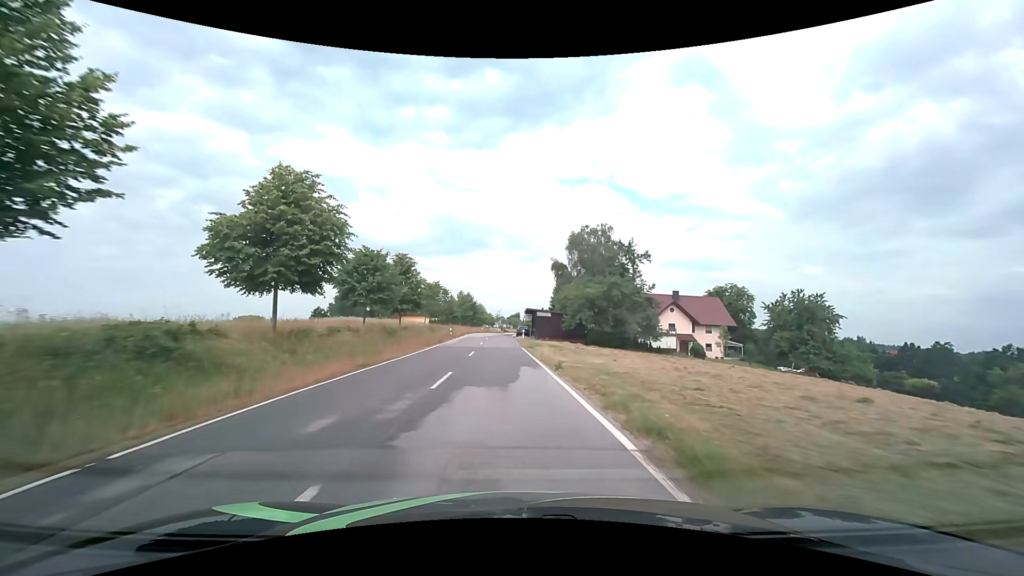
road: tertiary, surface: asphalt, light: Day
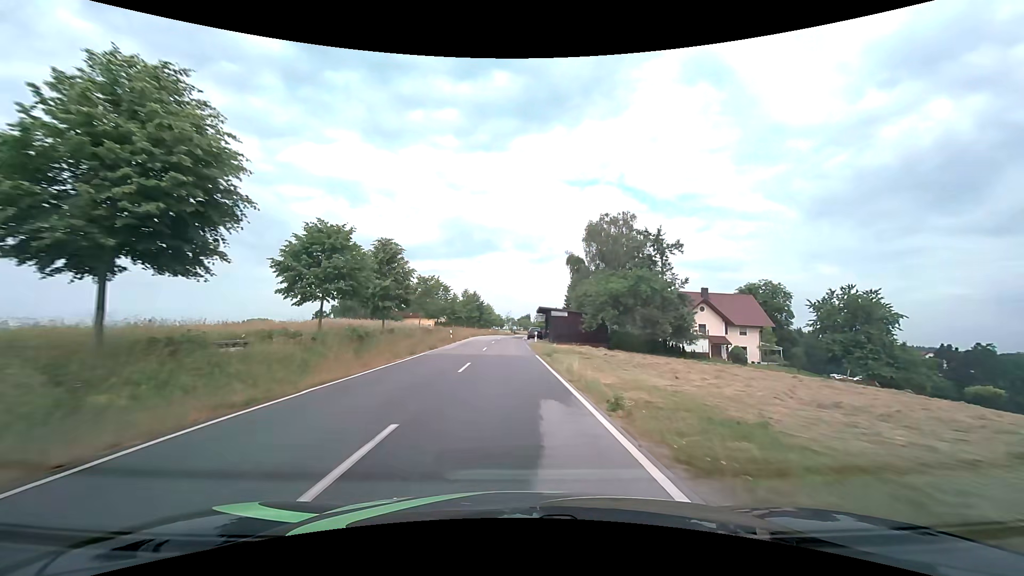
(-0.1, +8.0) m; -1°
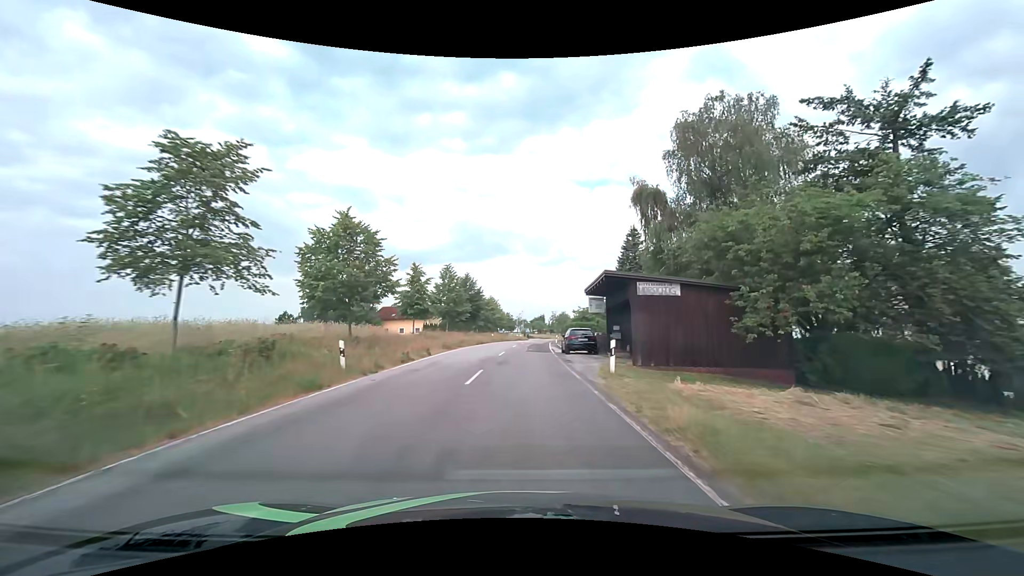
(-0.7, +32.0) m; -1°
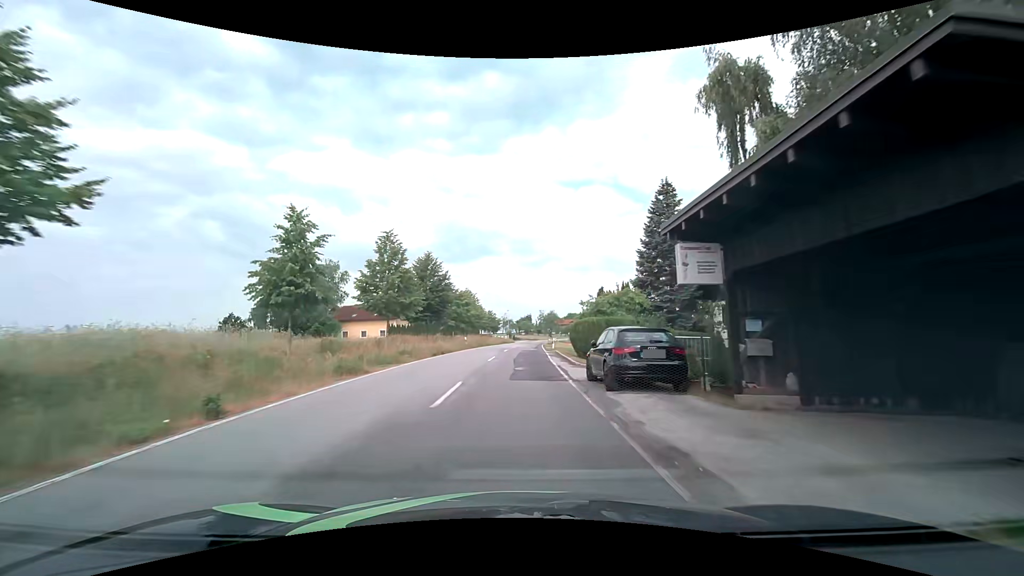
(+0.2, +16.0) m; +2°
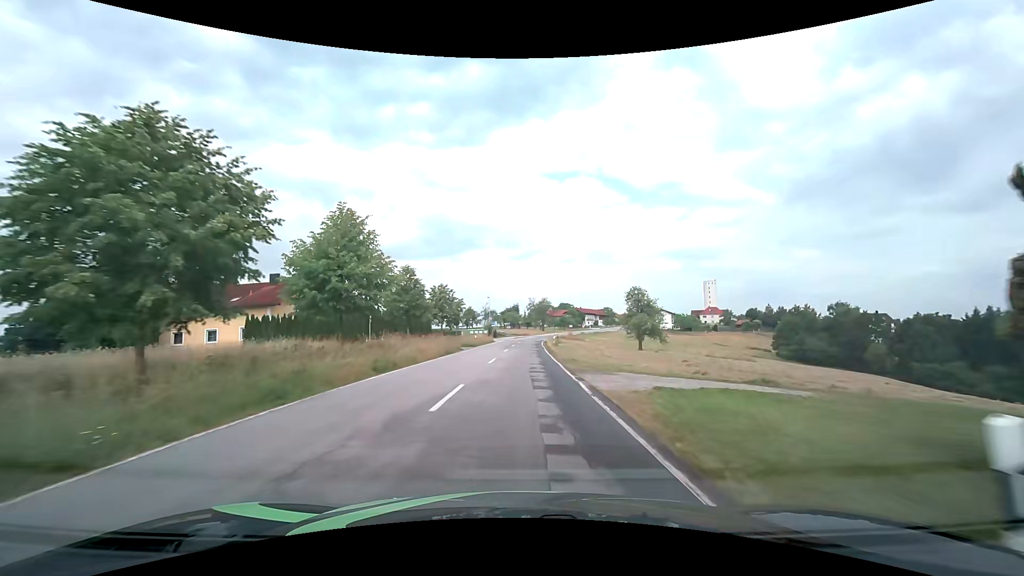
(+0.5, +39.8) m; +1°
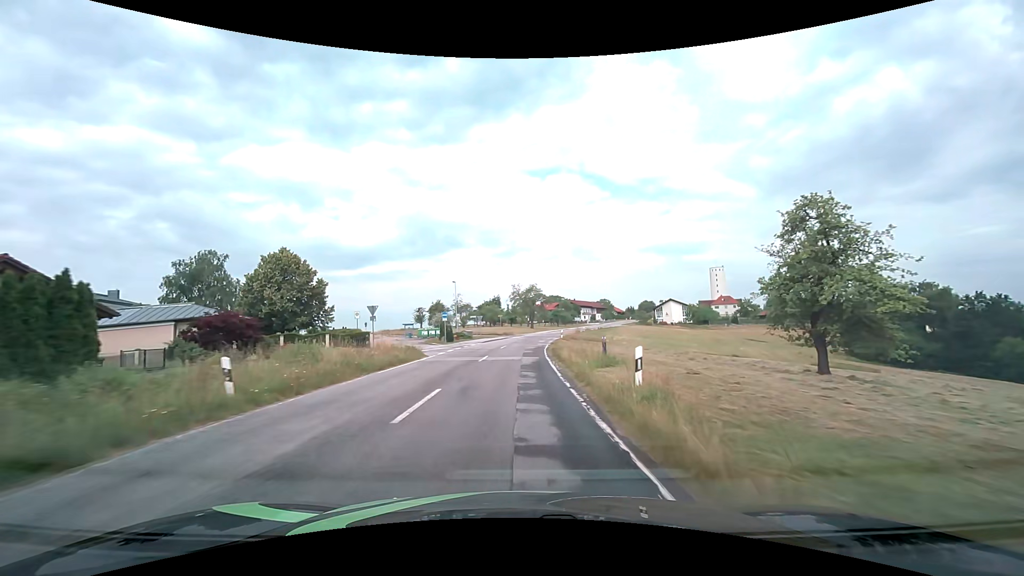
(+1.2, +40.7) m; +2°
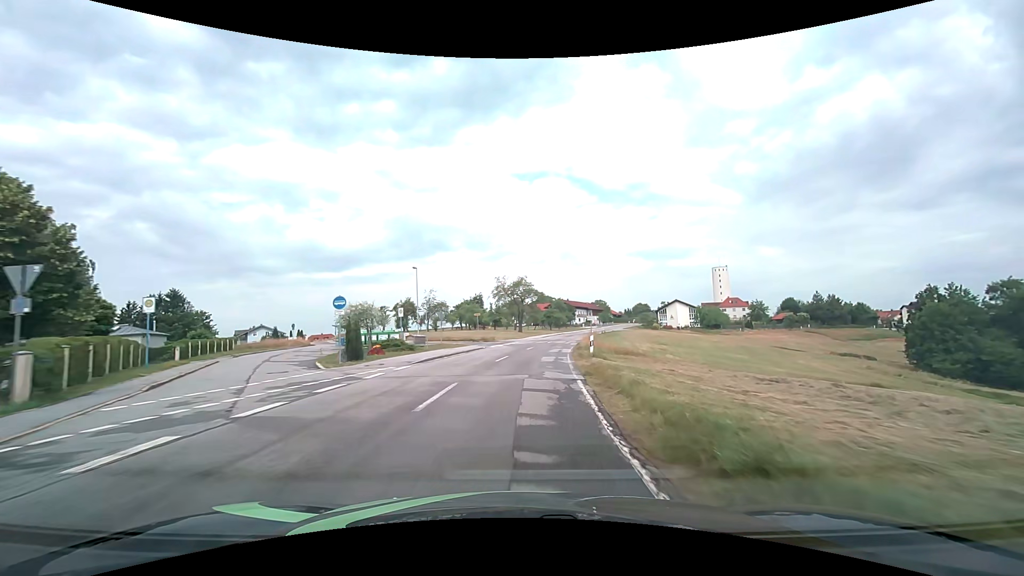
(+0.2, +25.2) m; +2°
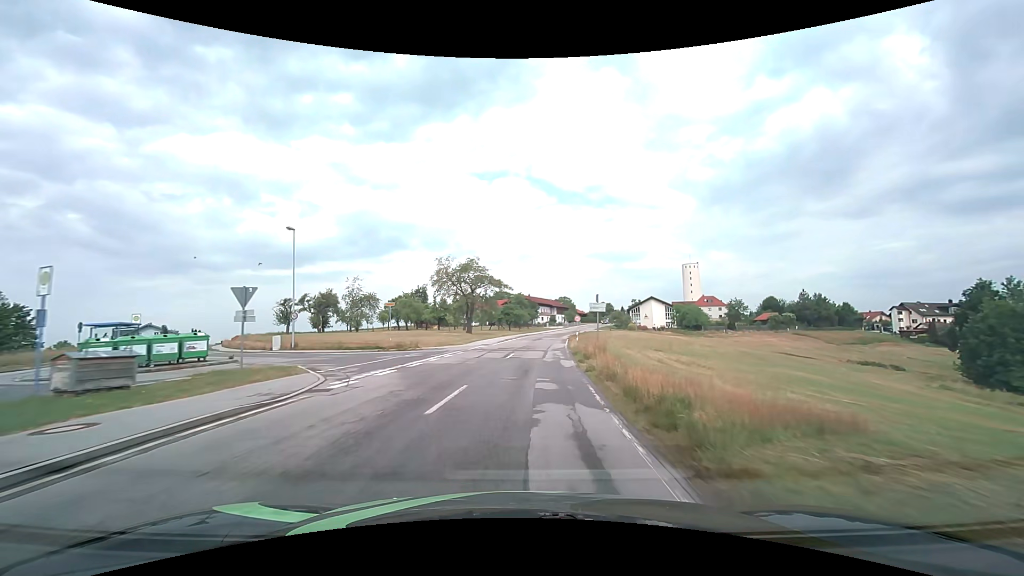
(+1.1, +25.5) m; +5°
(0, +10) (0, +20) (+1, +30) (+2, +40) (+3, +50) (+4, +60) (+5, +70) (+7, +80) (+8, +89) (+10, +99) m
